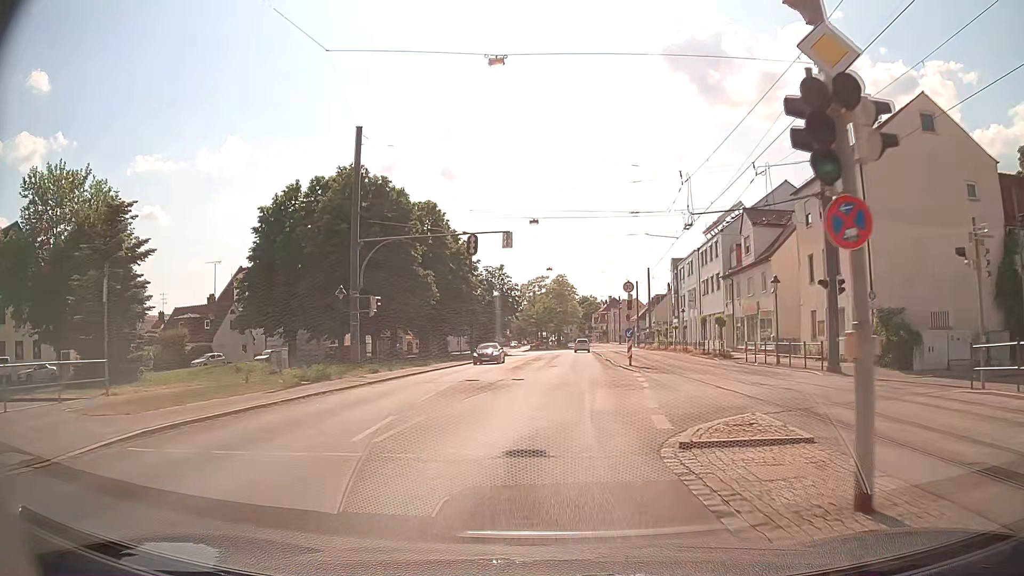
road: tertiary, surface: asphalt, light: Day
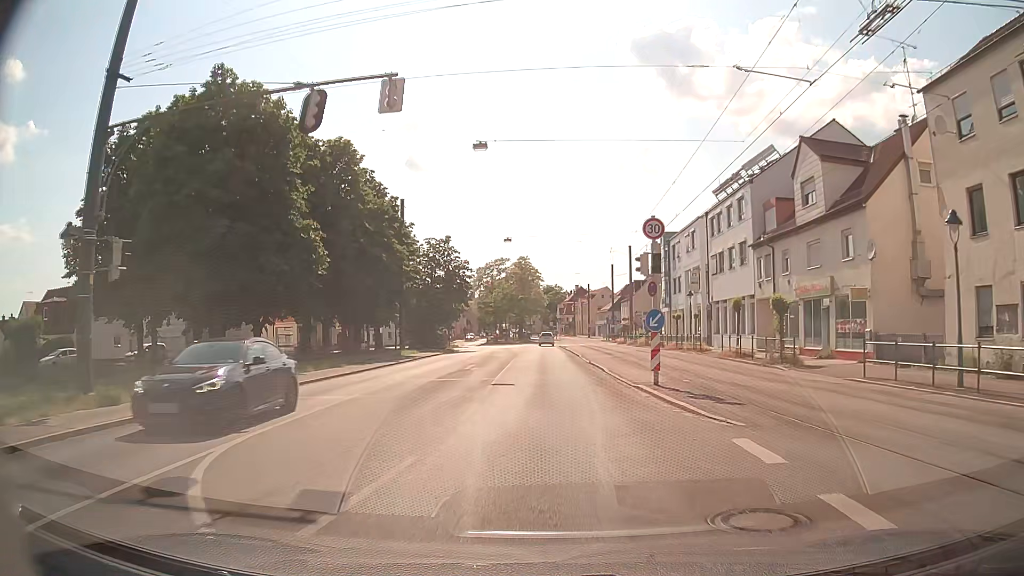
(+0.6, +17.8) m; +4°
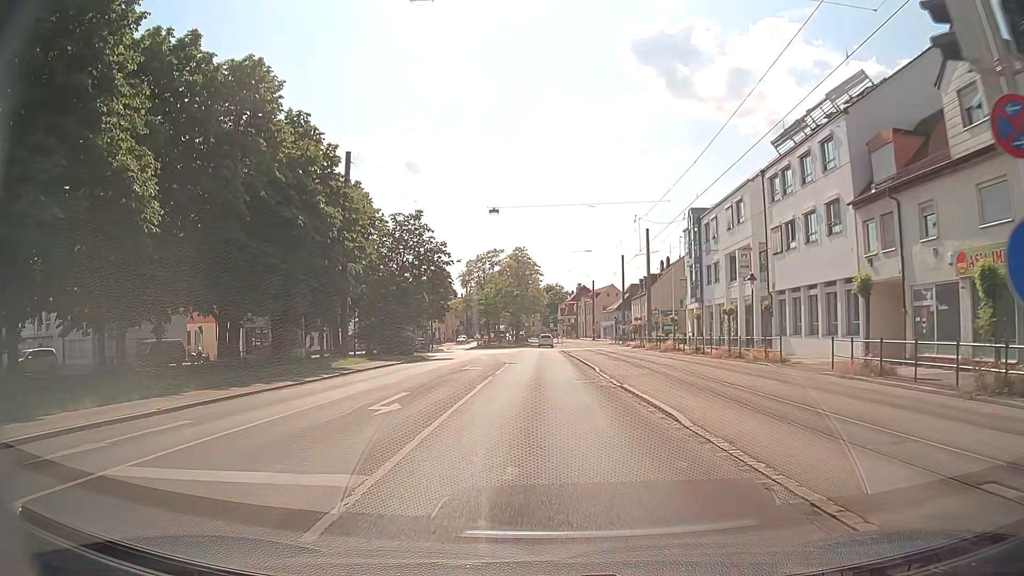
(+0.1, +14.6) m; 0°
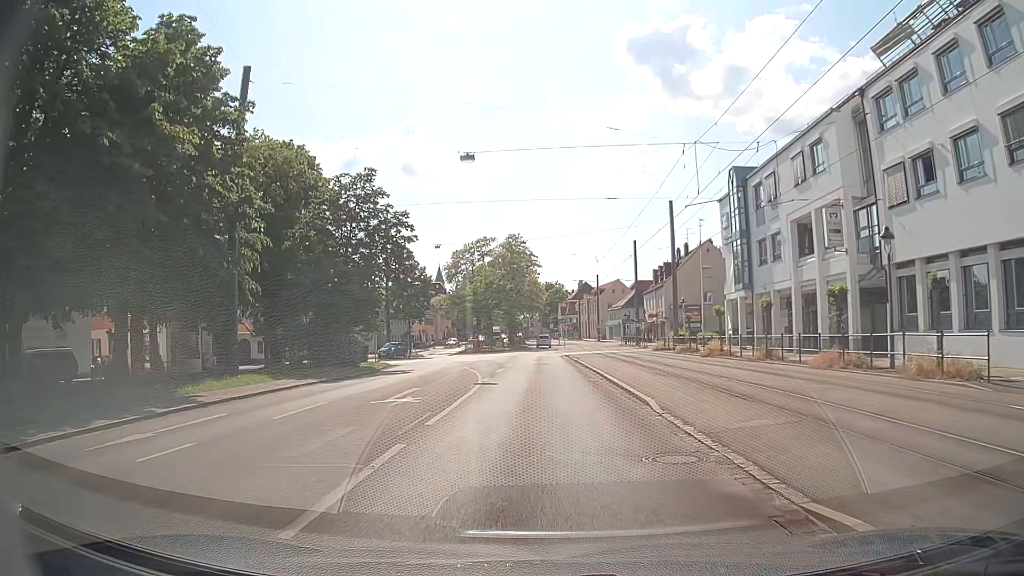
(0.0, +14.1) m; 0°
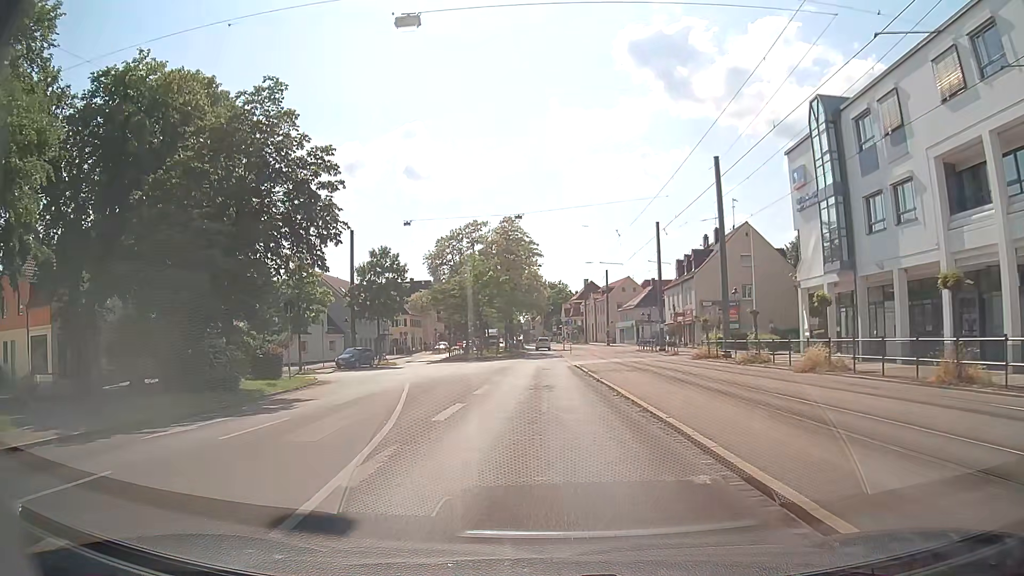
(+0.1, +14.6) m; -1°
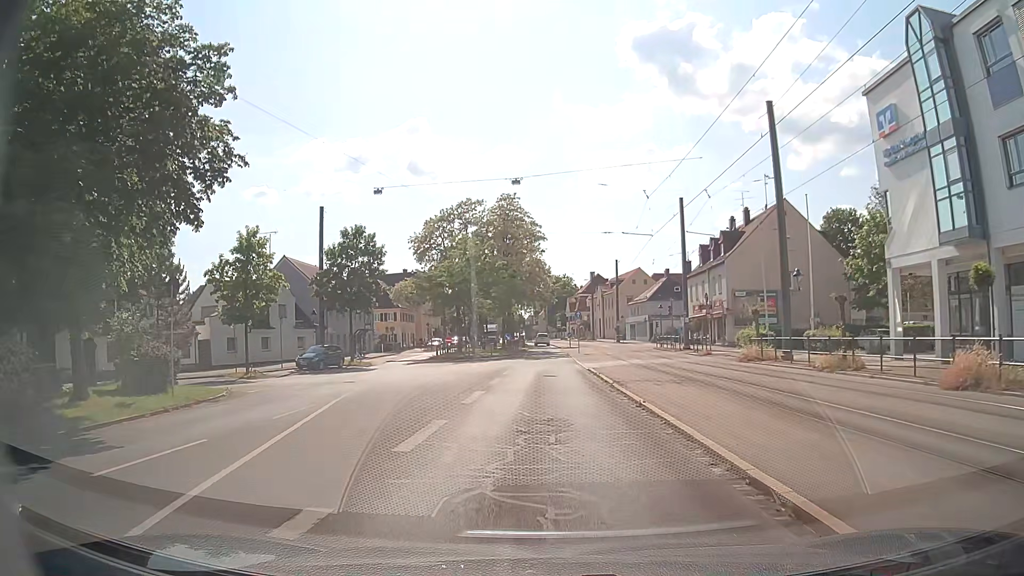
(+0.1, +9.5) m; 0°
(0, +10) (0, +20) (0, +30) (0, +40) (0, +50) (0, +60) (0, +70) (0, +80) (0, +90) (-1, +100) m
